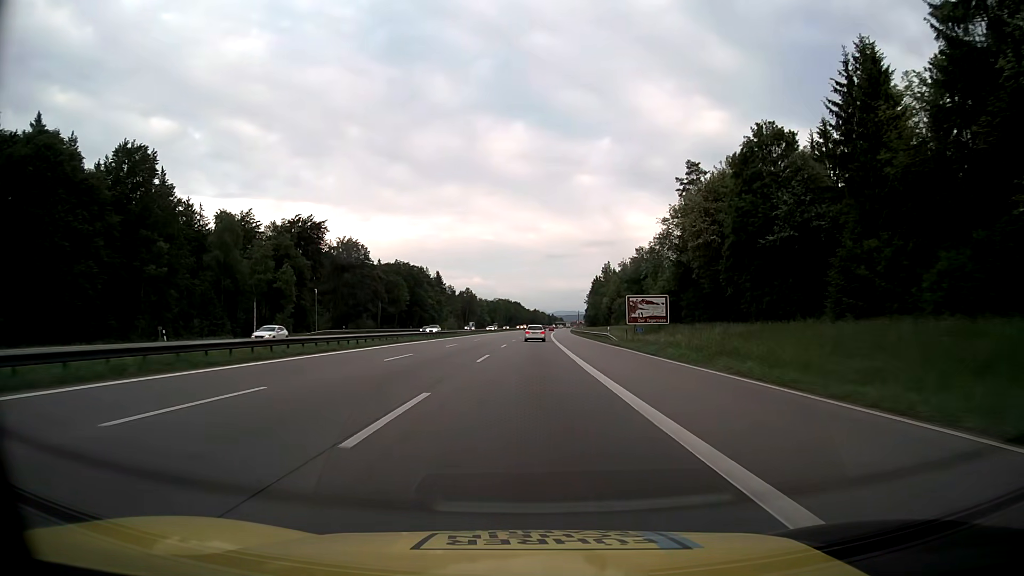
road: motorway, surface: asphalt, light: Day
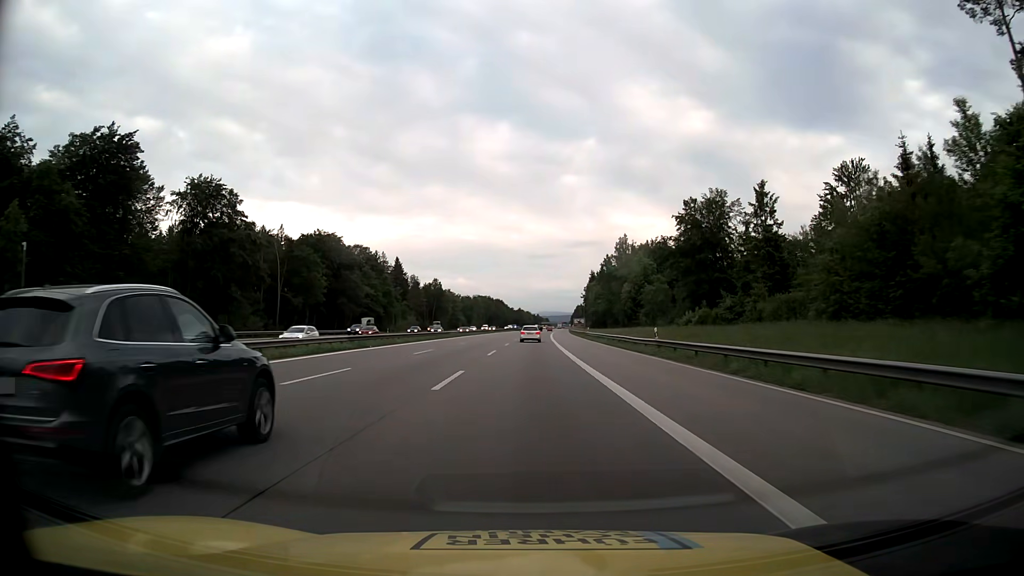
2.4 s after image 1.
(+0.7, +65.3) m; +1°
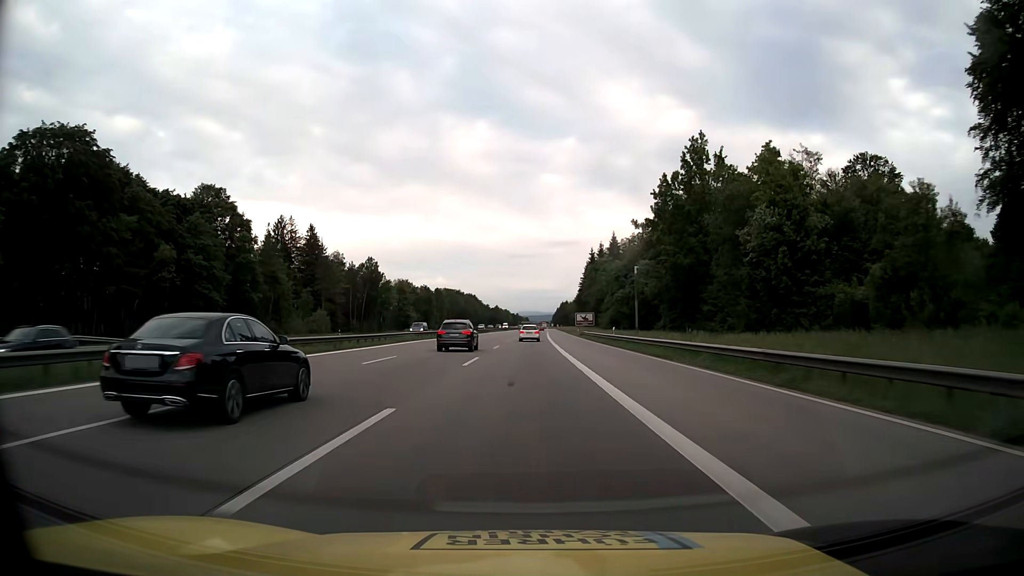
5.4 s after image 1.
(+1.1, +81.5) m; +2°
(0, +10) (0, +20) (0, +30) (0, +40) (0, +50) (+1, +60) (+1, +70) (+1, +80) (+1, +90) (+2, +100) m
